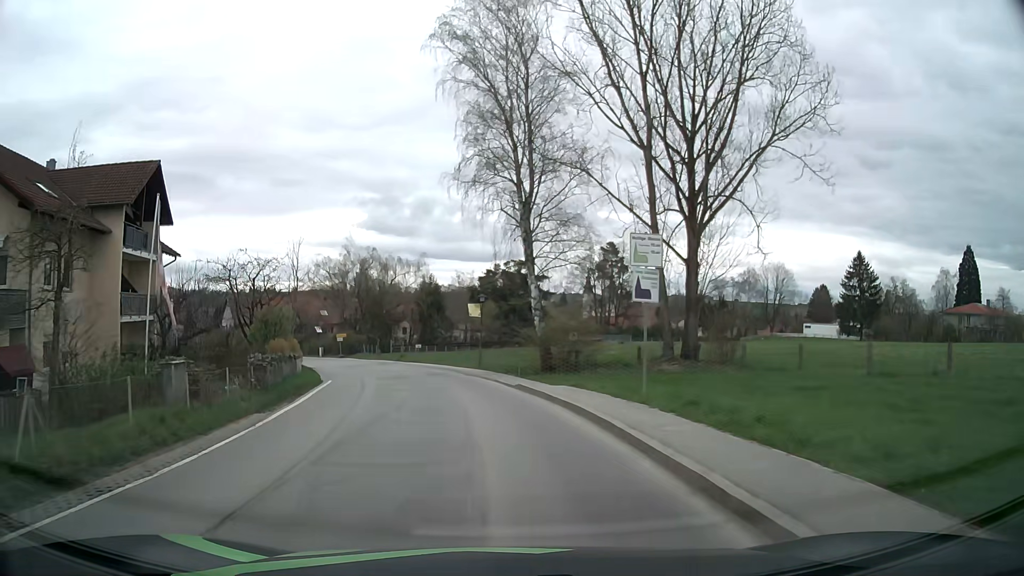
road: secondary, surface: asphalt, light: Day
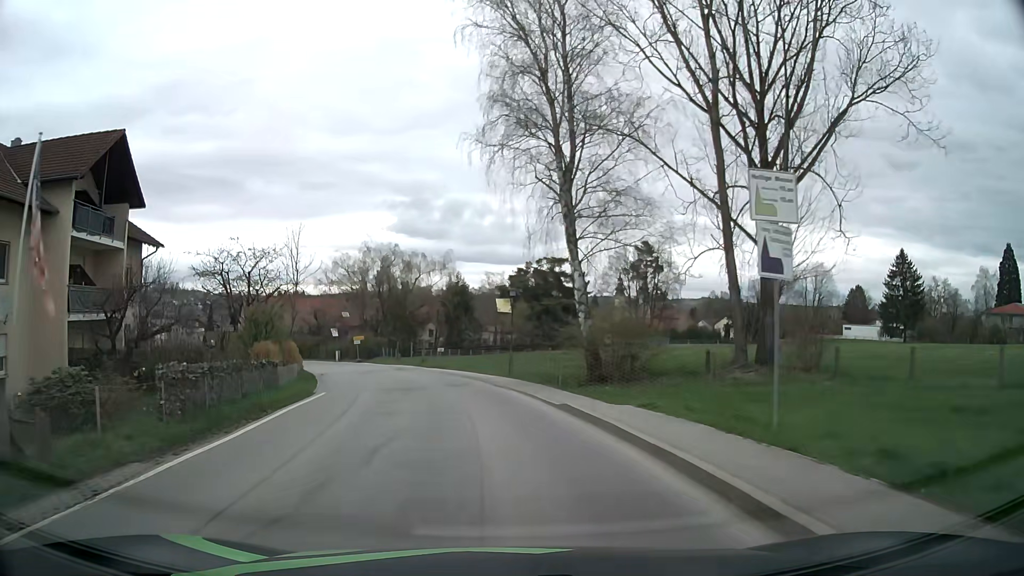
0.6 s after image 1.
(-0.1, +6.0) m; -2°
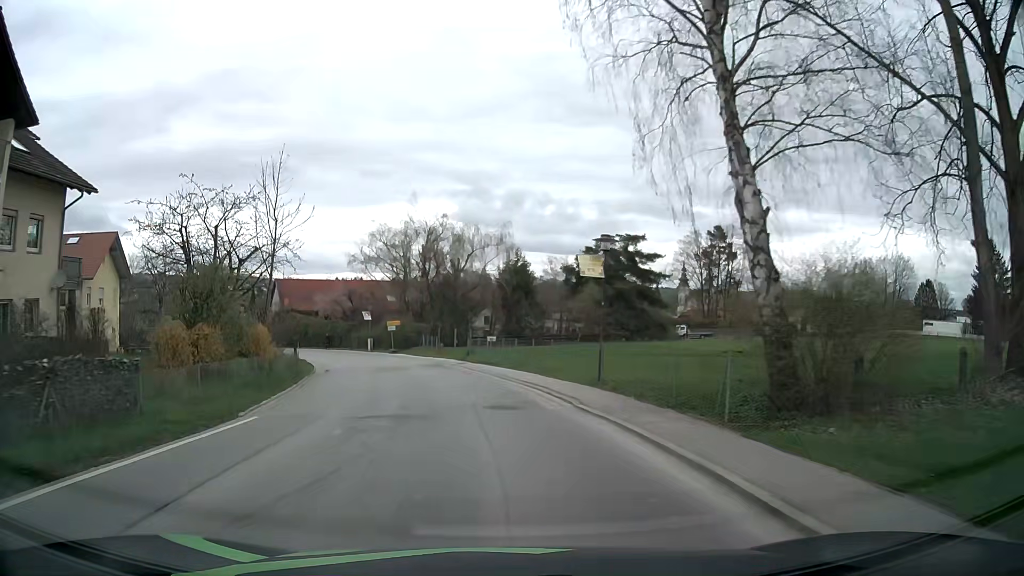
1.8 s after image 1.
(-0.7, +11.9) m; -5°
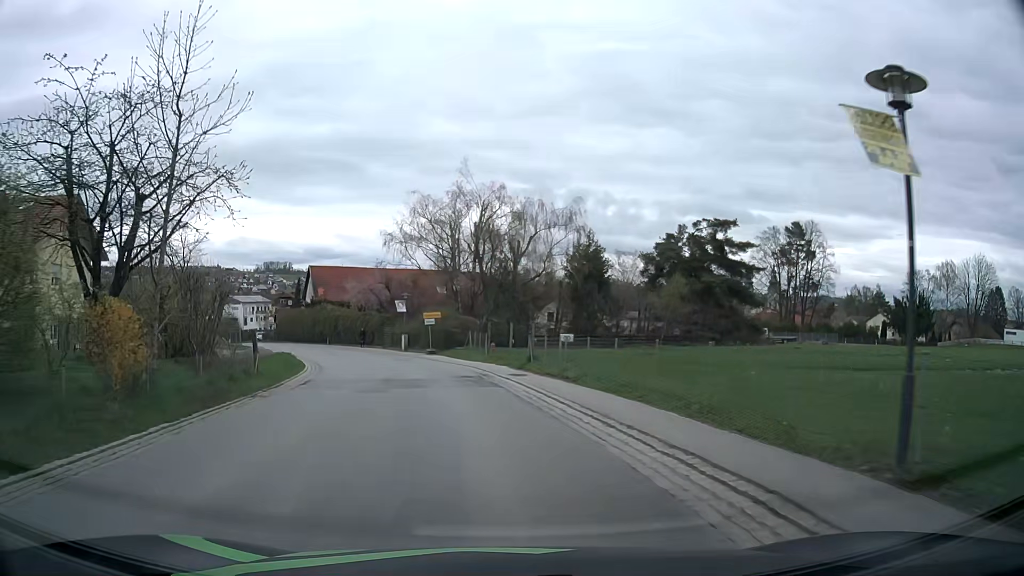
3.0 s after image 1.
(-0.6, +11.9) m; -5°
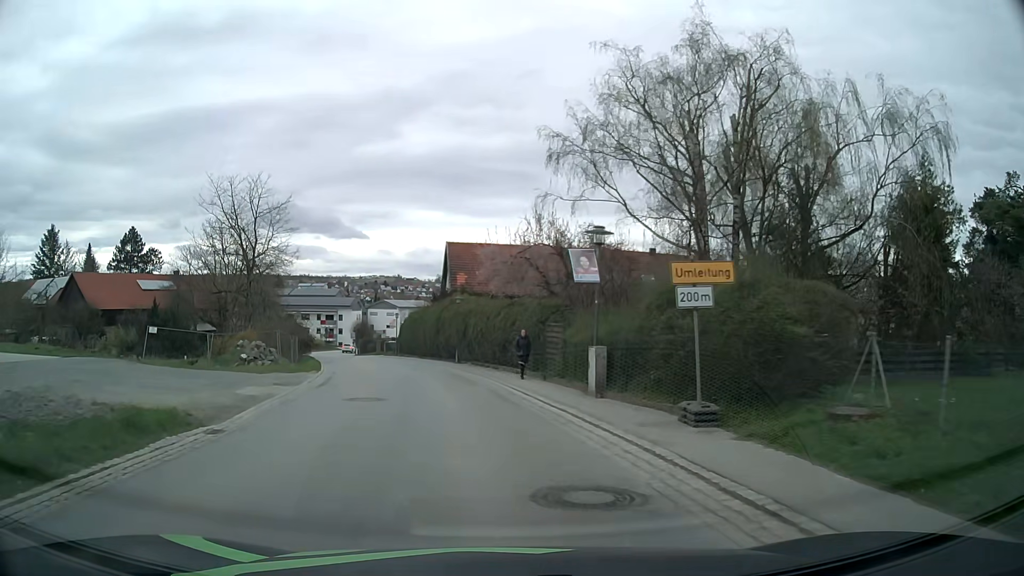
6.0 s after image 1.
(-4.0, +28.9) m; -16°
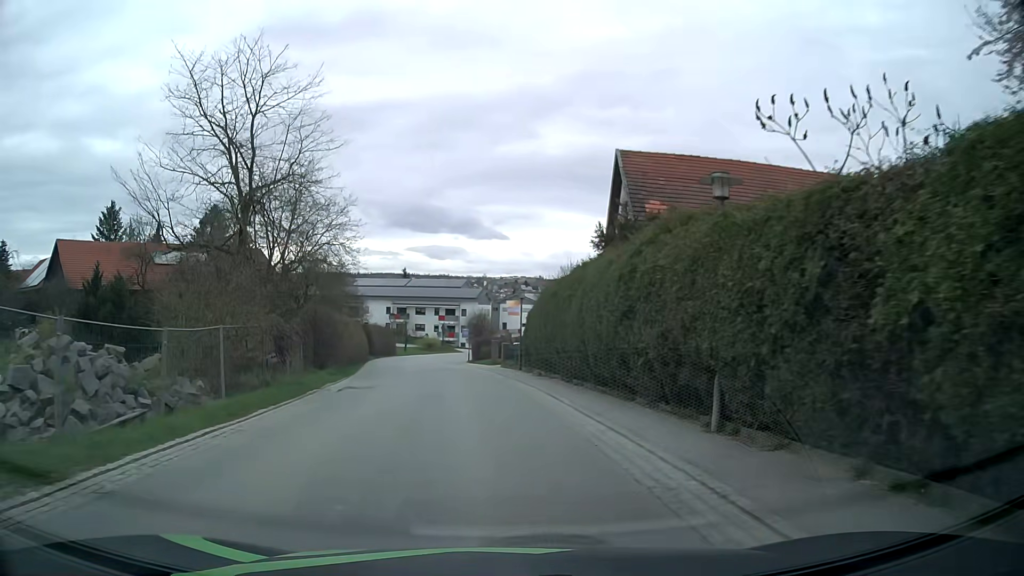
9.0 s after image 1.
(-3.4, +28.2) m; -12°
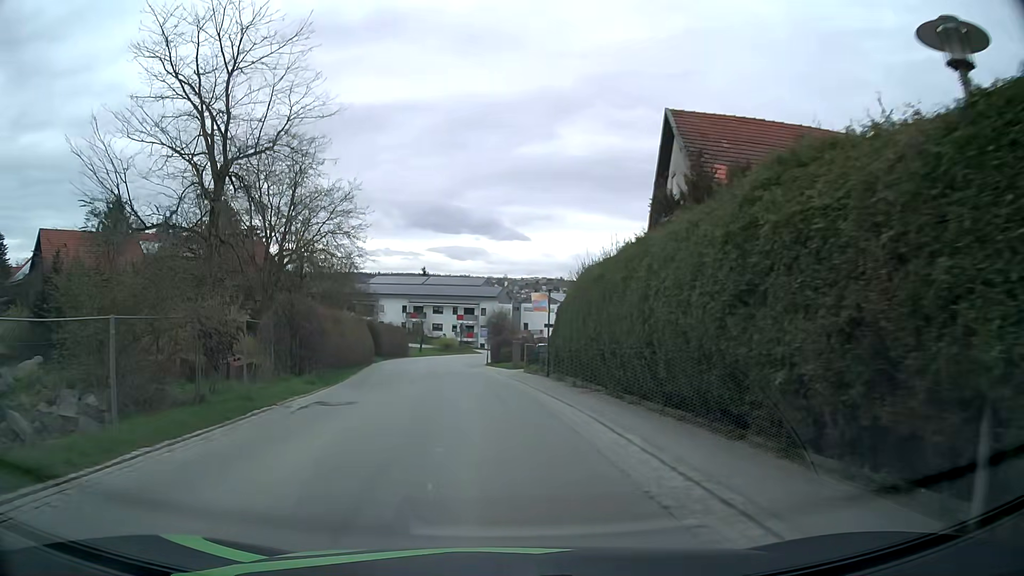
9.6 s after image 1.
(-0.1, +5.6) m; -2°
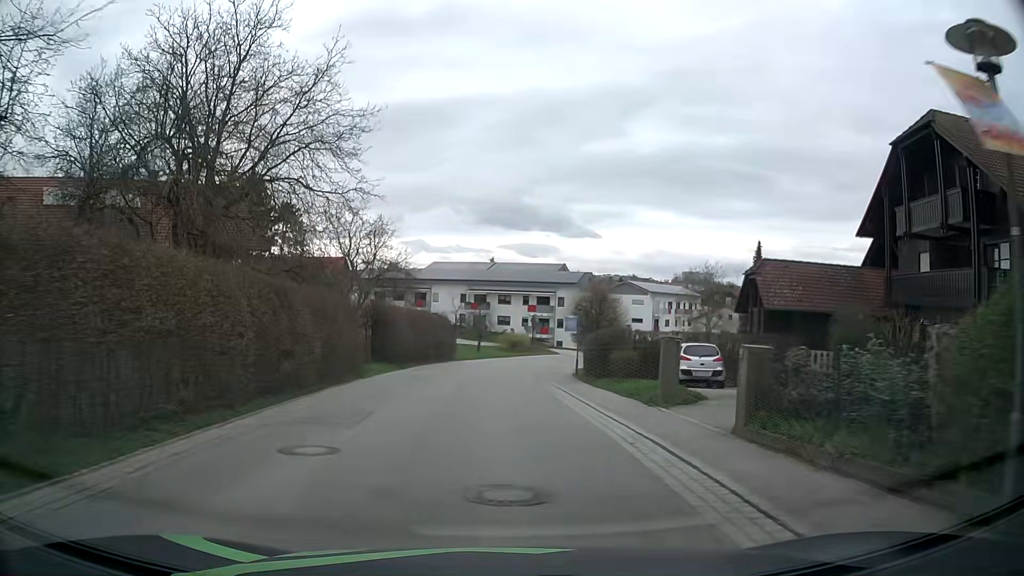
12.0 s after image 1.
(-1.1, +22.5) m; -5°
(0, +10) (0, +20) (-1, +30) (0, +40) (+1, +50) (+3, +60) (+7, +69) (+11, +78) (+16, +87) (+22, +95) m
